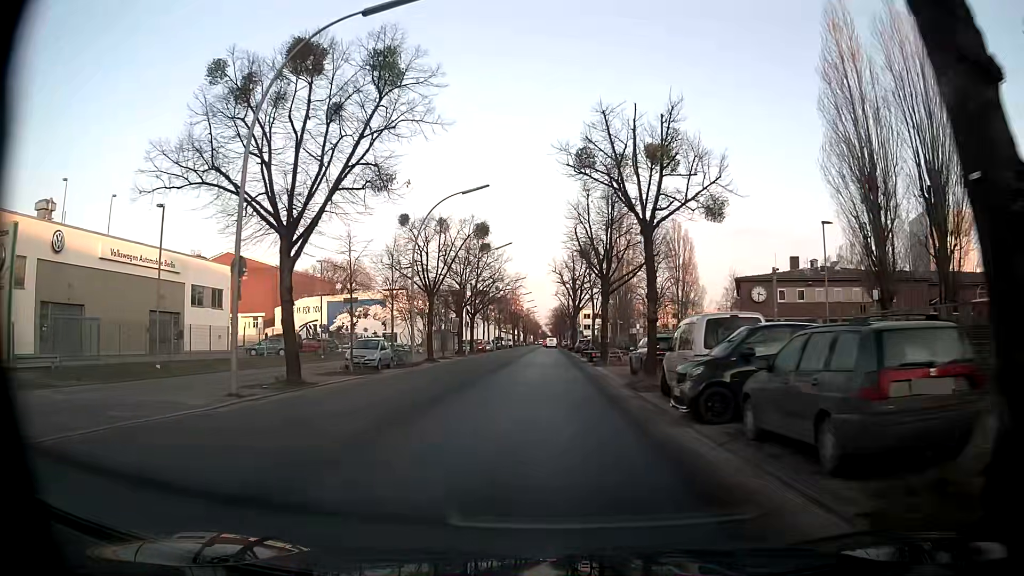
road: tertiary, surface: asphalt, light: Day
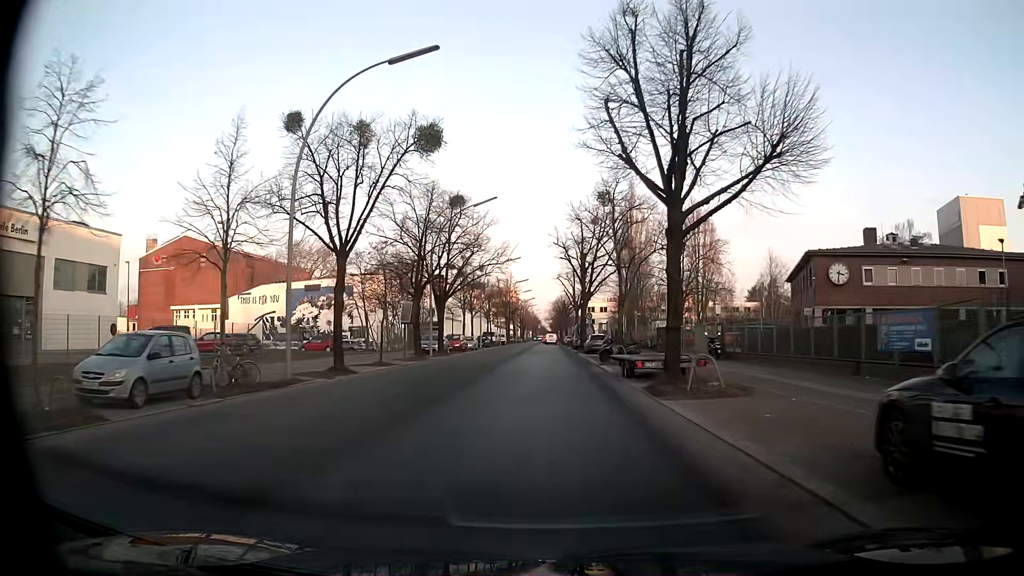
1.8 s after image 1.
(0.0, +19.6) m; 0°
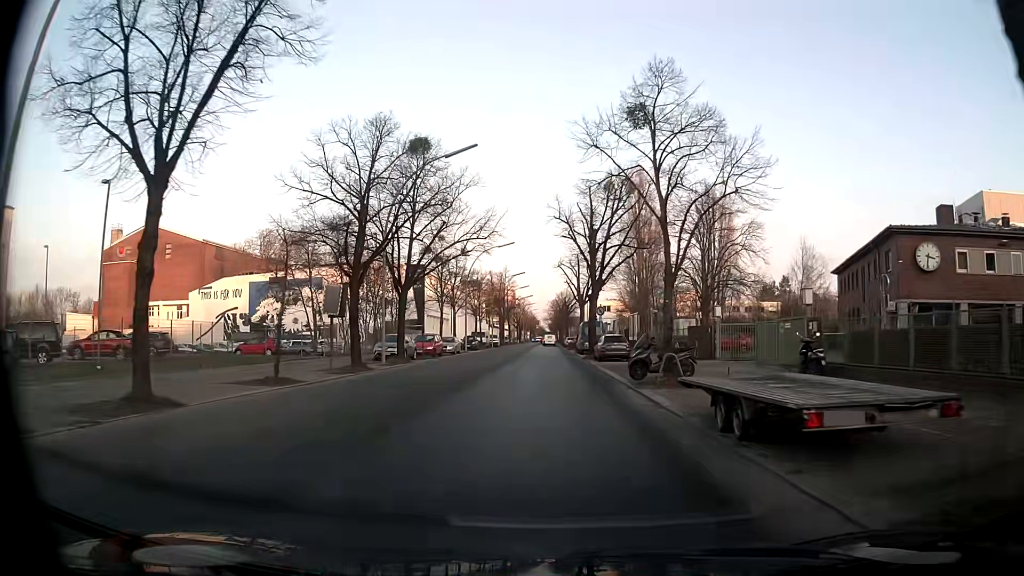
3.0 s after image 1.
(0.0, +13.0) m; 0°
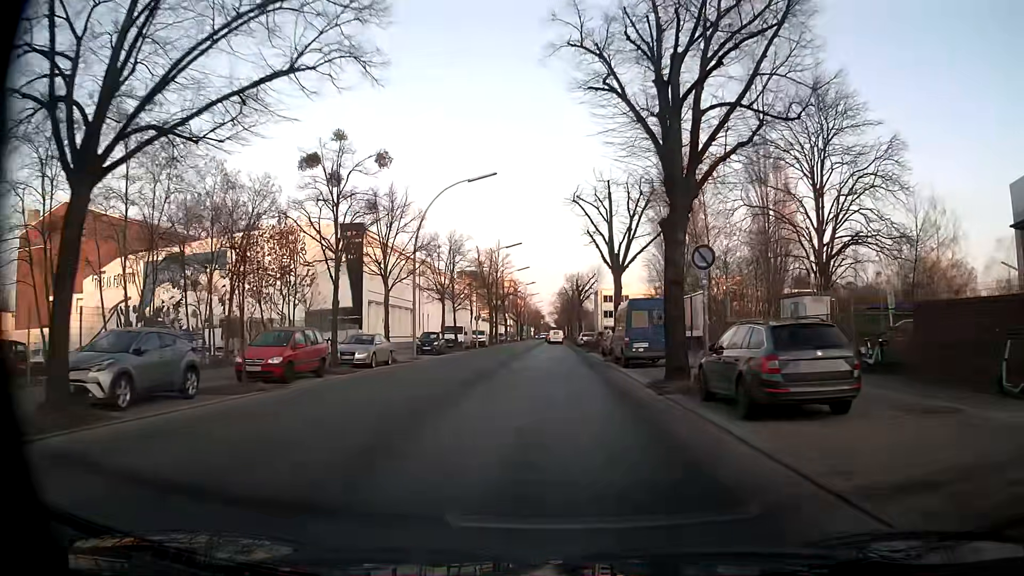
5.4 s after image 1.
(-0.2, +27.1) m; -1°
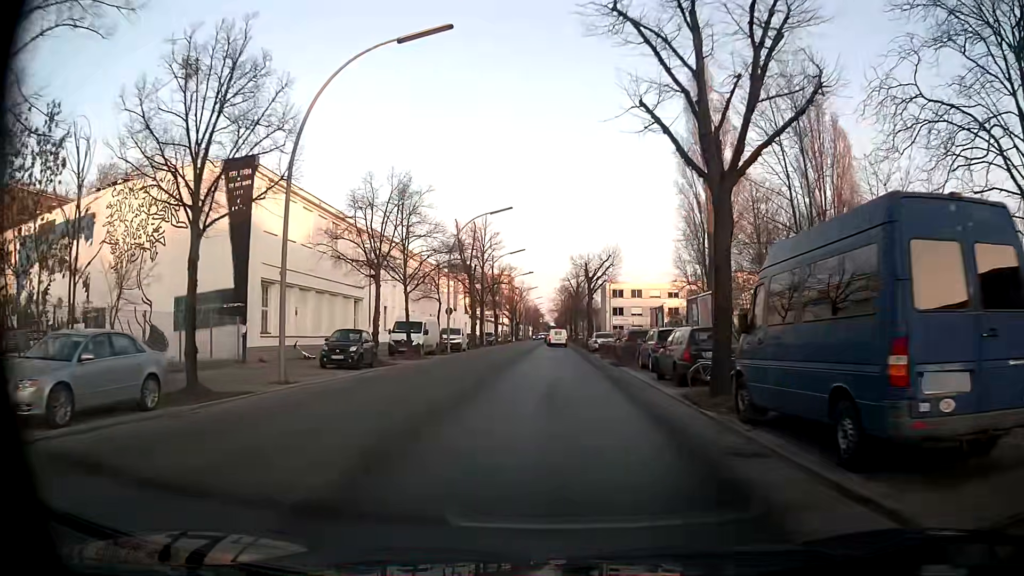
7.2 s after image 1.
(-0.1, +19.2) m; 0°
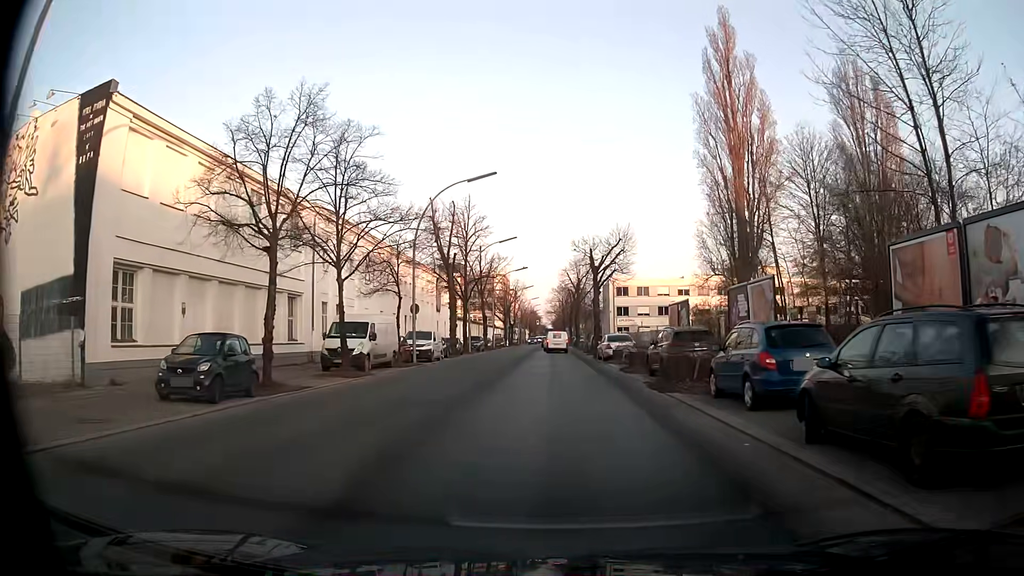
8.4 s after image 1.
(0.0, +11.5) m; +1°
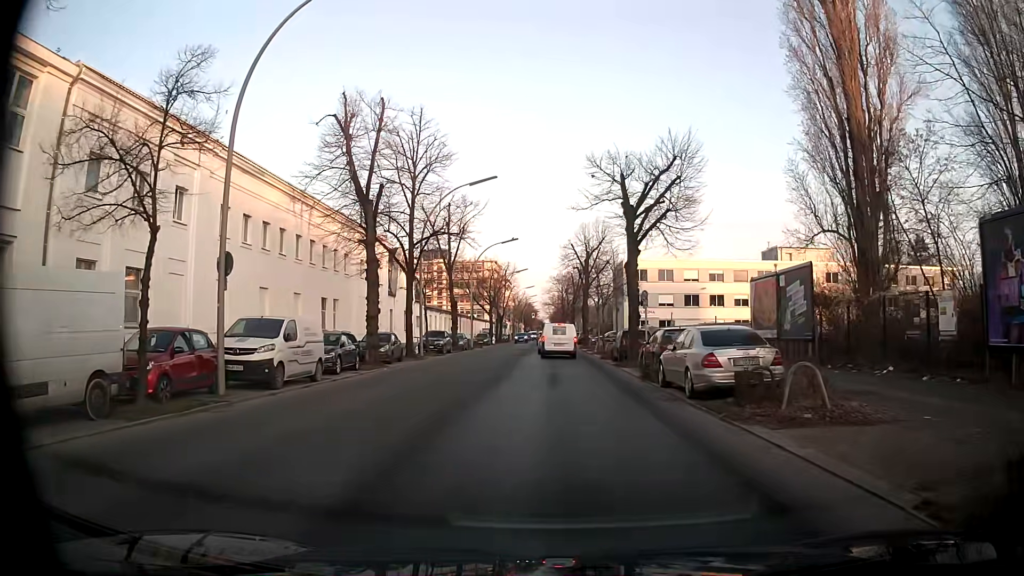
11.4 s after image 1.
(-0.2, +22.1) m; 0°
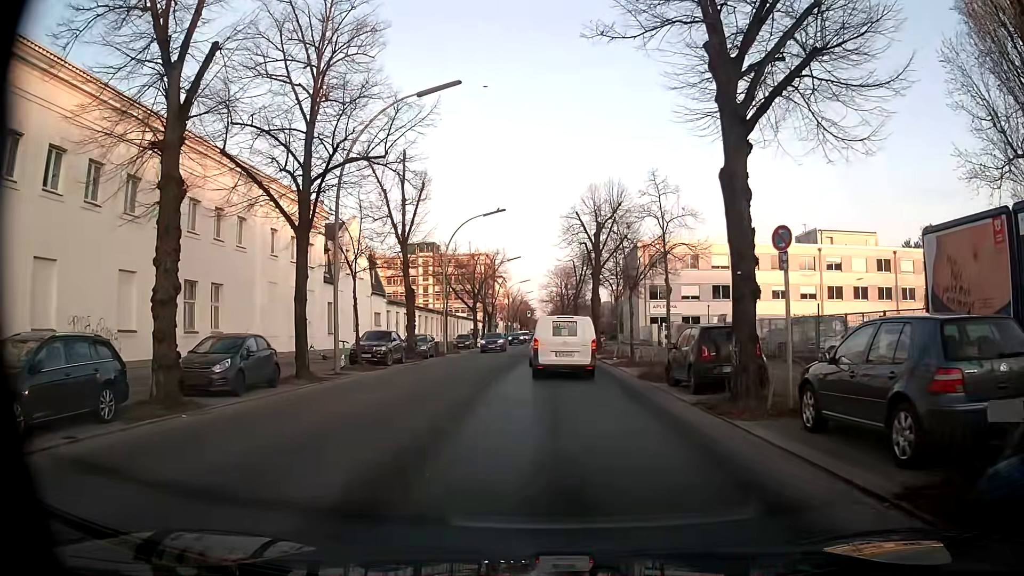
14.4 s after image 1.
(0.0, +15.5) m; +1°
(0, +10) (0, +20) (0, +30) (0, +40) (-1, +50) (-1, +60) (-1, +70) (-1, +80) (-1, +90) (-2, +100) m
